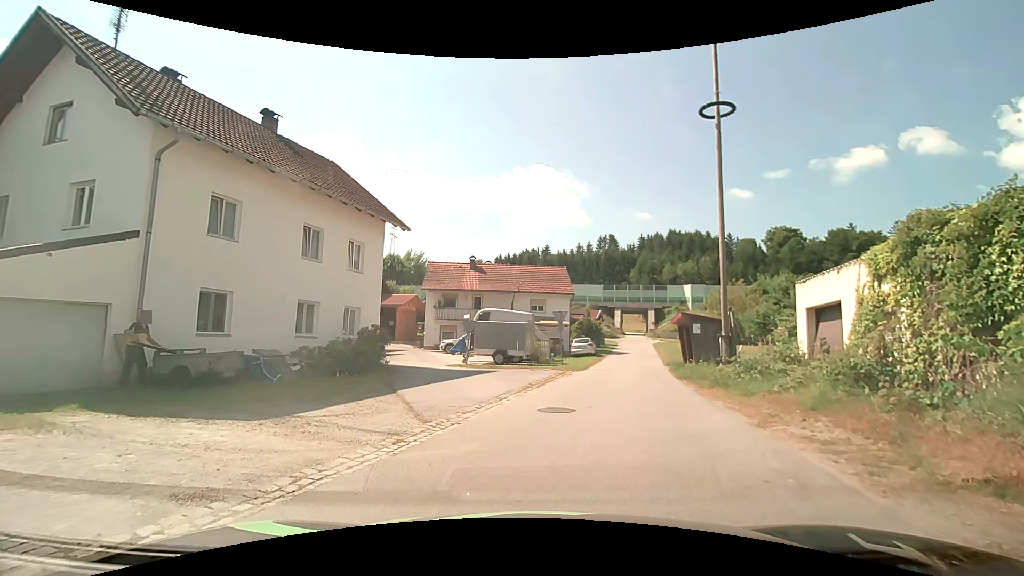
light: Day
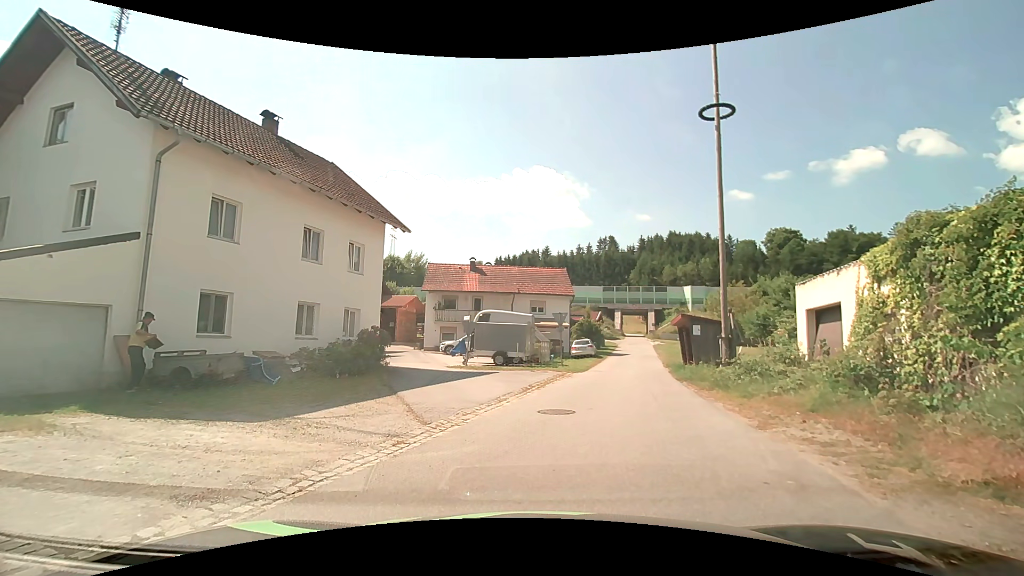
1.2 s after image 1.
(0.0, +0.1) m; 0°
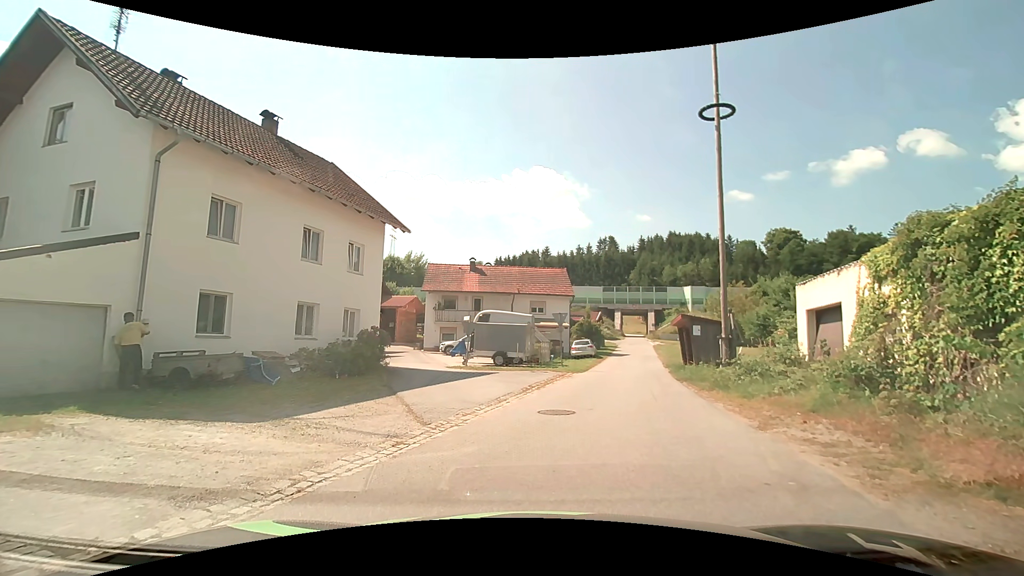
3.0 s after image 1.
(0.0, 0.0) m; 0°
